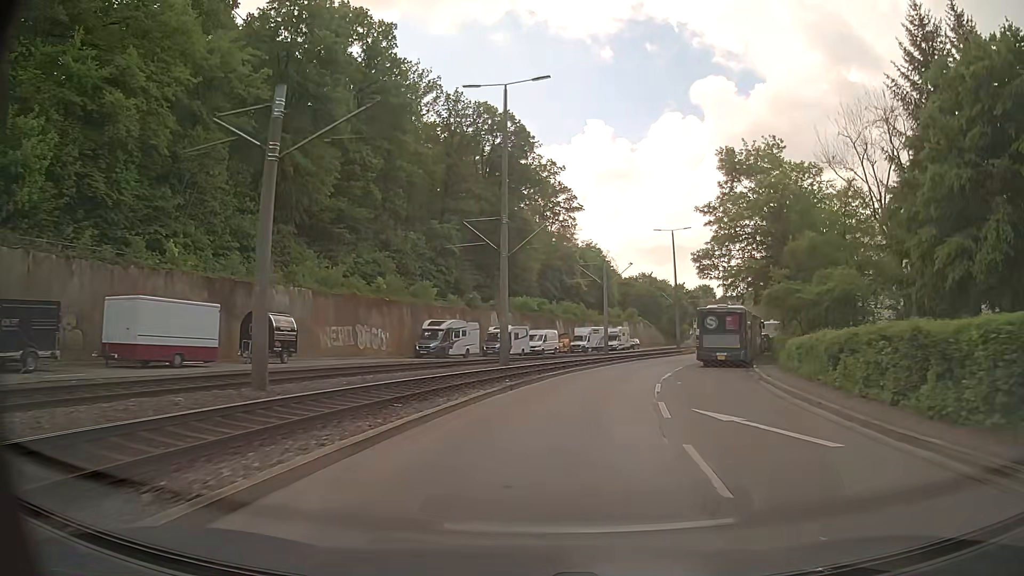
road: secondary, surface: asphalt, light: Day
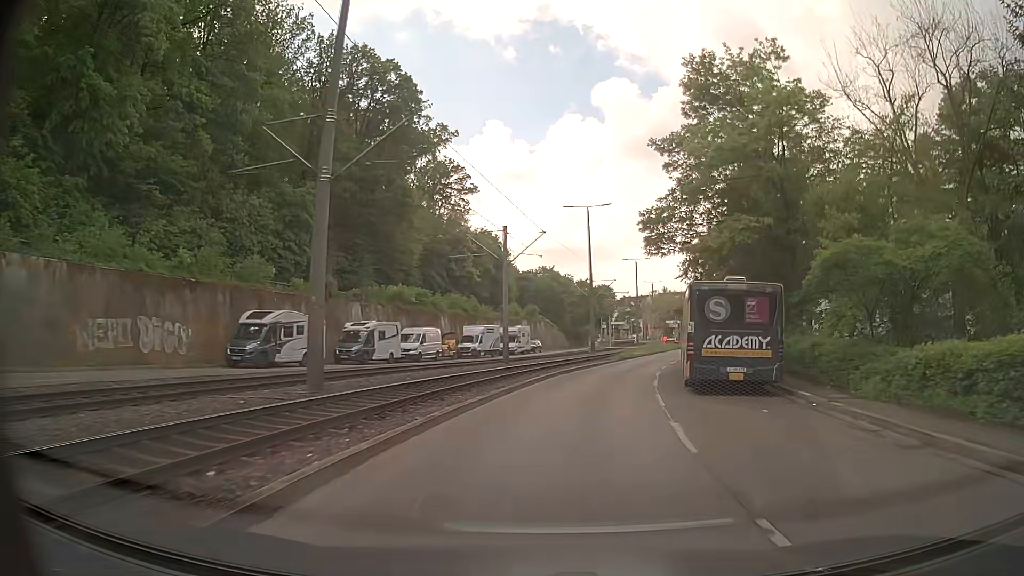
(+1.2, +15.9) m; +9°
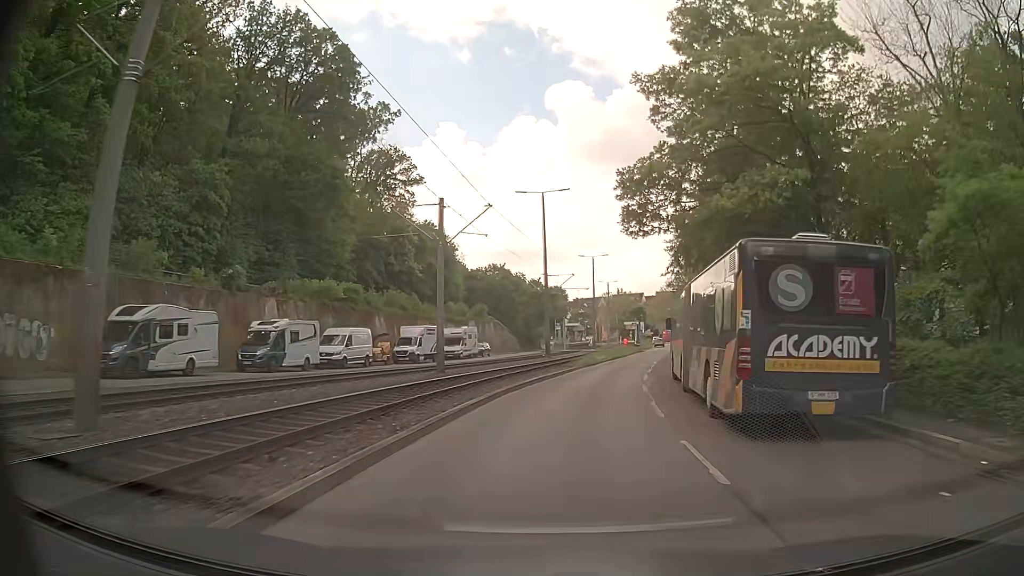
(+0.3, +7.8) m; +4°
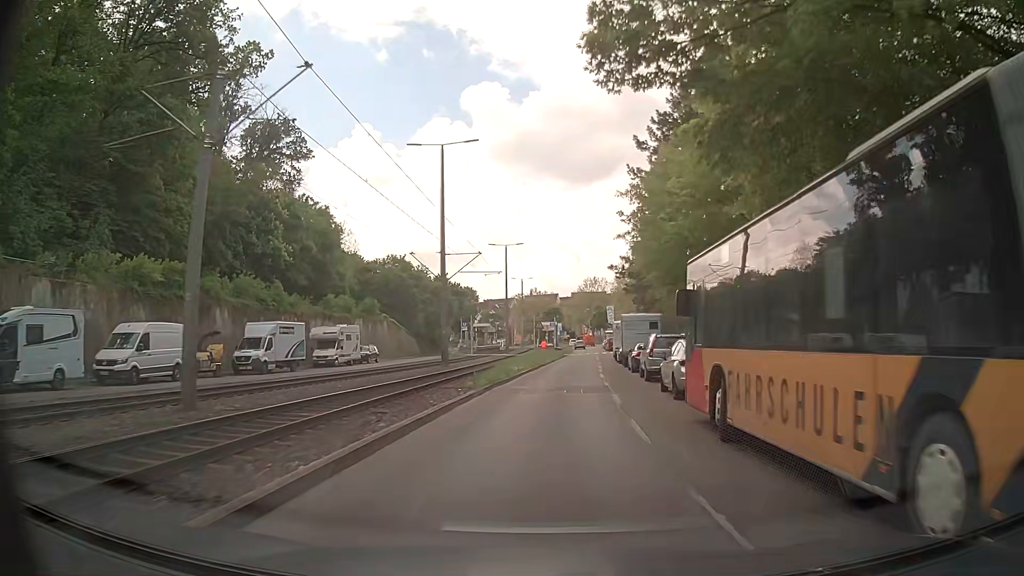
(+1.2, +15.2) m; +8°
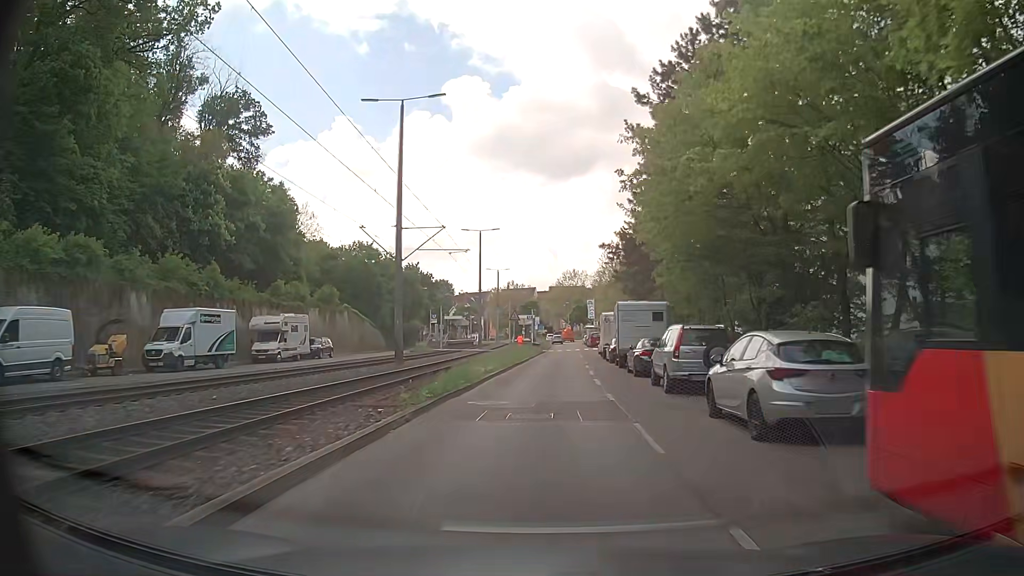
(+0.1, +7.6) m; +1°
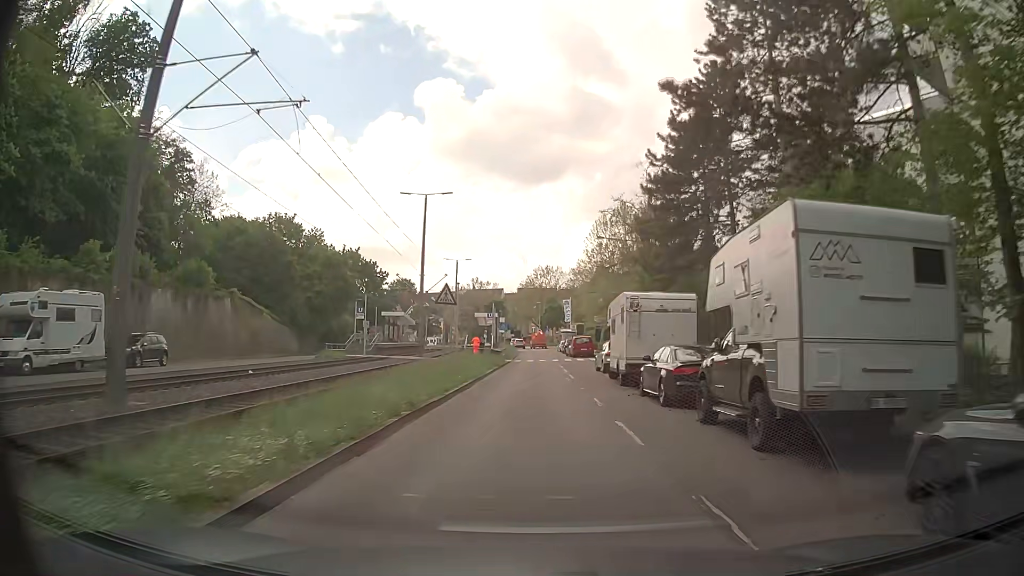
(+0.7, +22.6) m; +3°
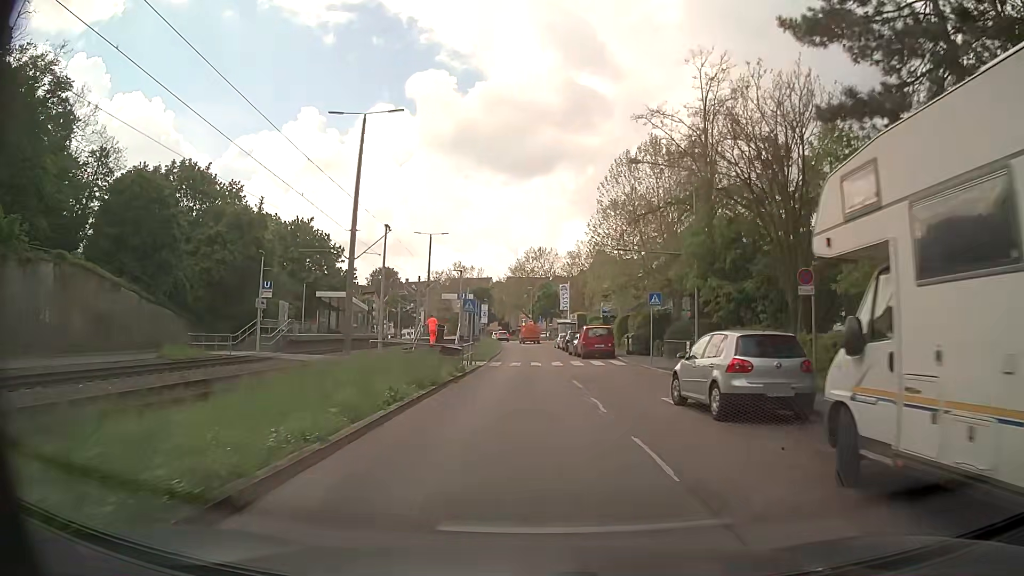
(0.0, +20.6) m; -1°
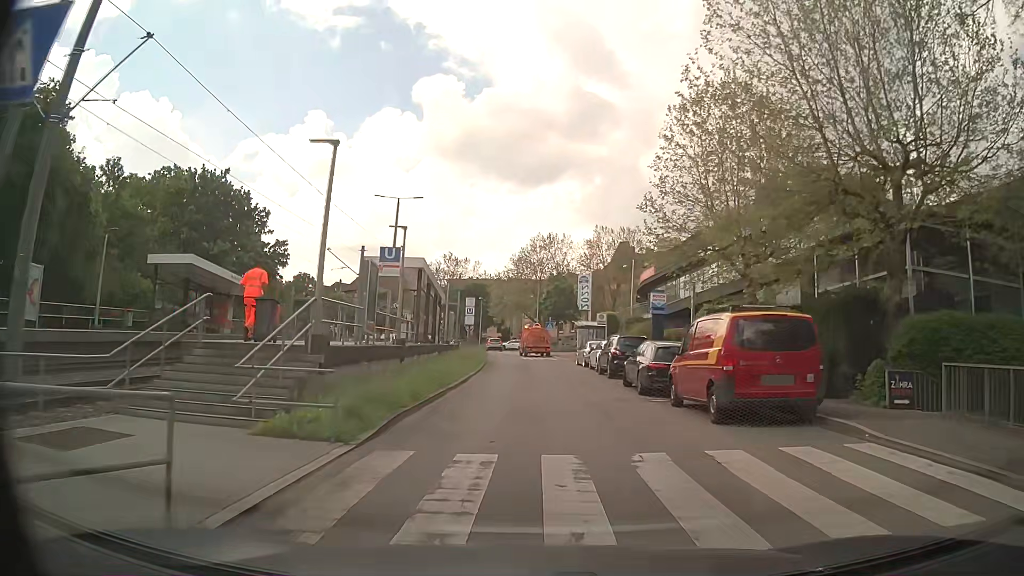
(+0.5, +27.2) m; +1°
